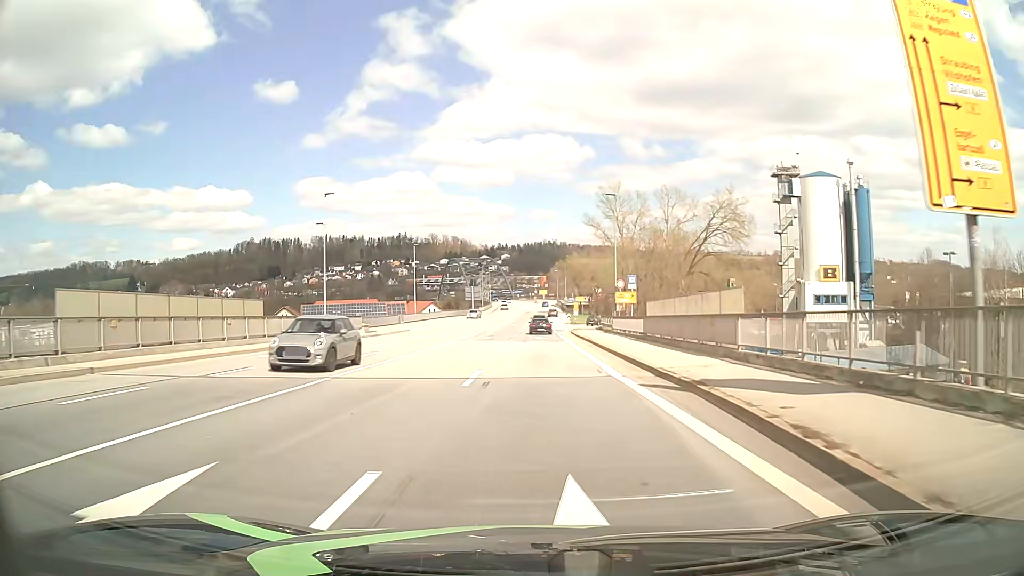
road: primary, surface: asphalt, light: Day
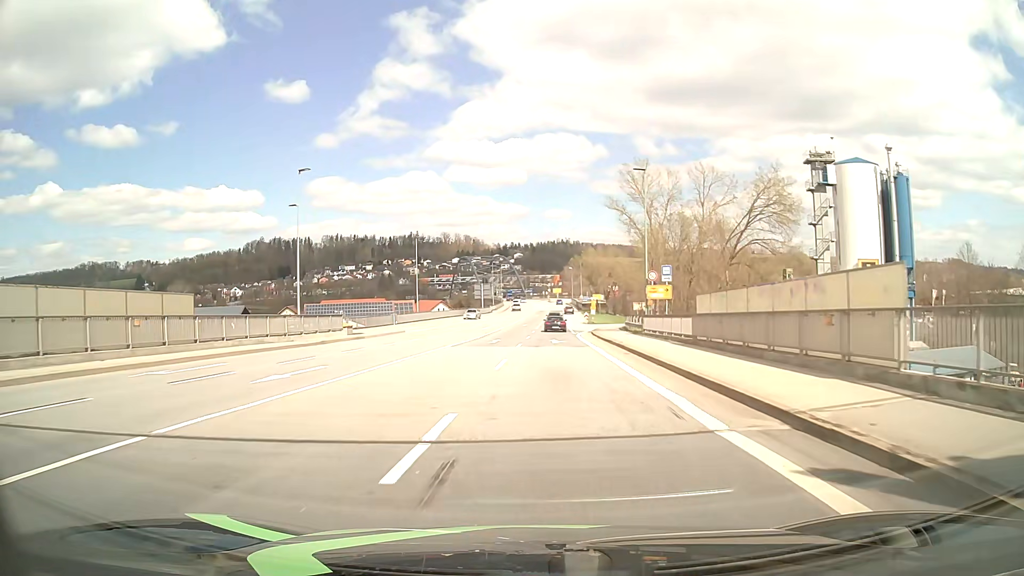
(0.0, +8.3) m; -1°
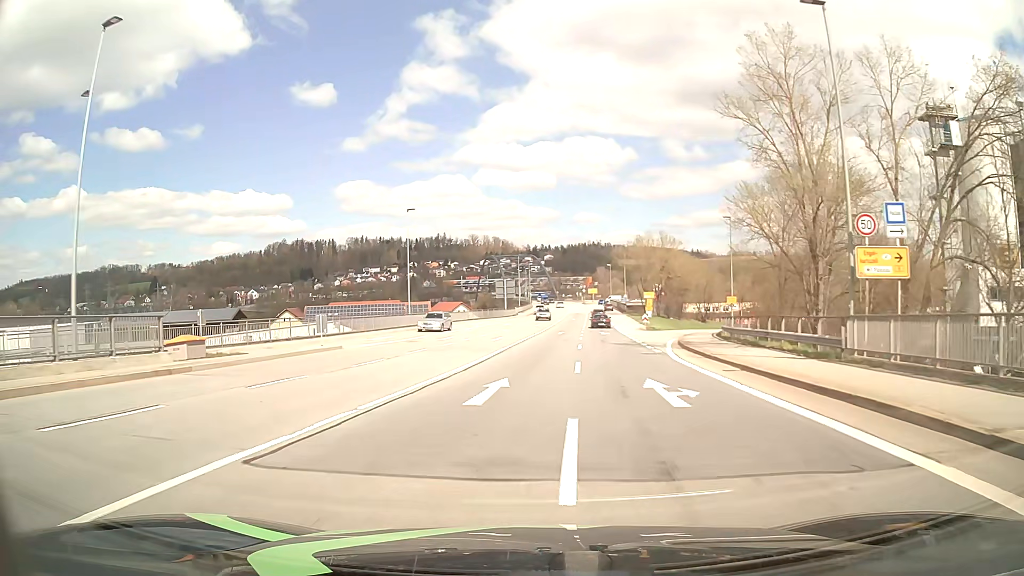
(-0.6, +24.3) m; -3°
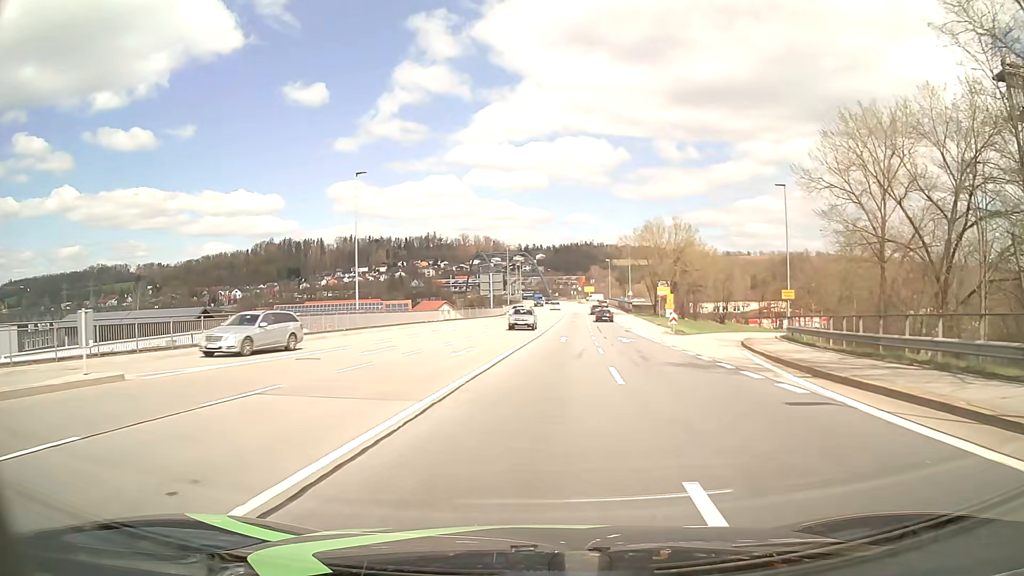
(0.0, +15.7) m; +1°
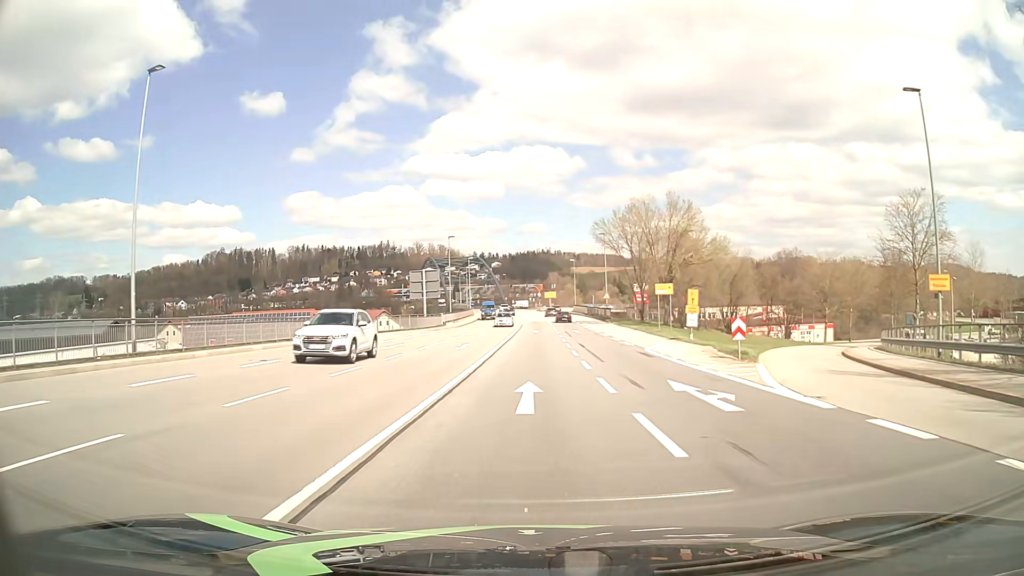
(+0.8, +22.8) m; +4°
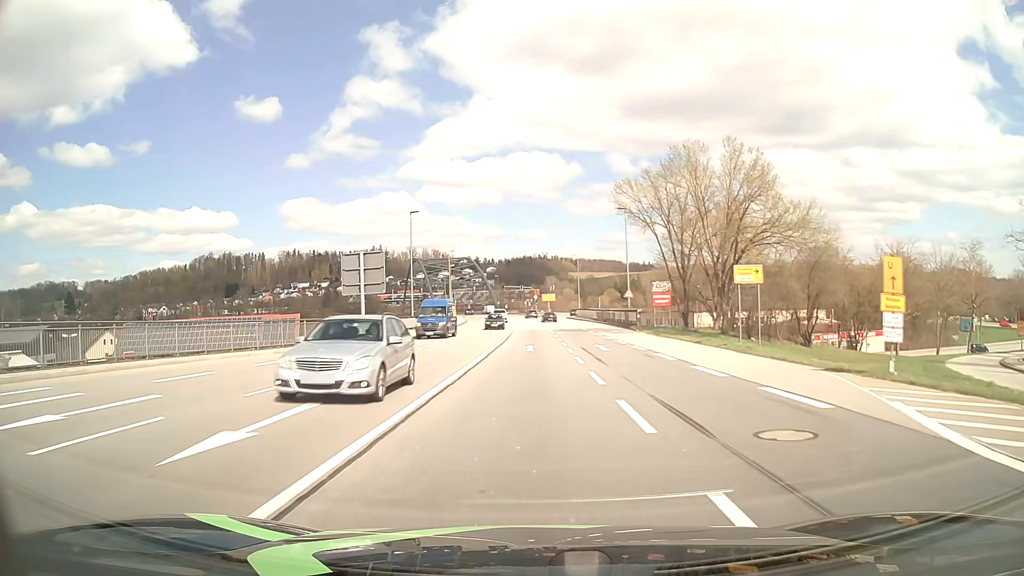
(+0.2, +22.7) m; 0°
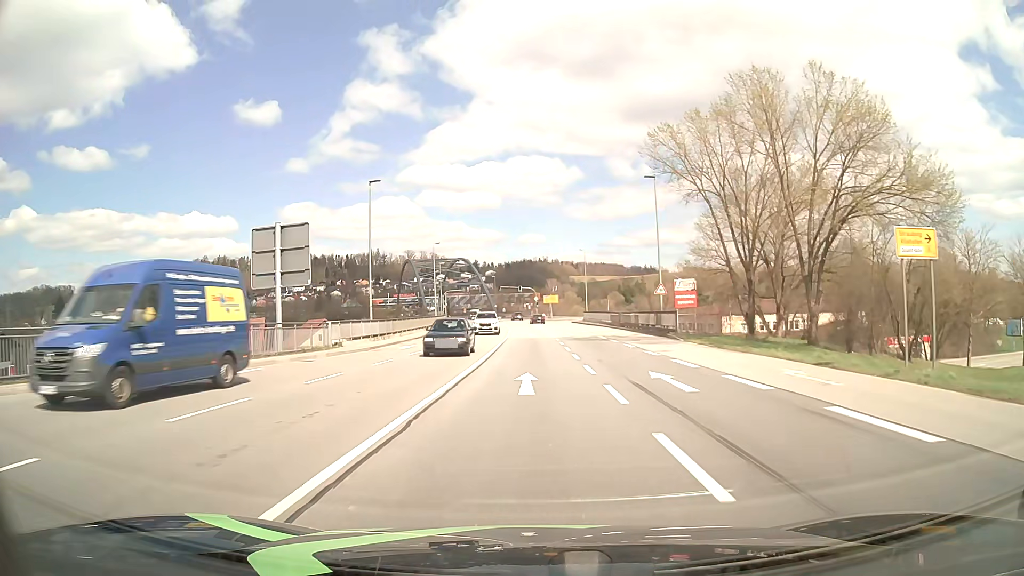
(+0.1, +15.1) m; 0°
